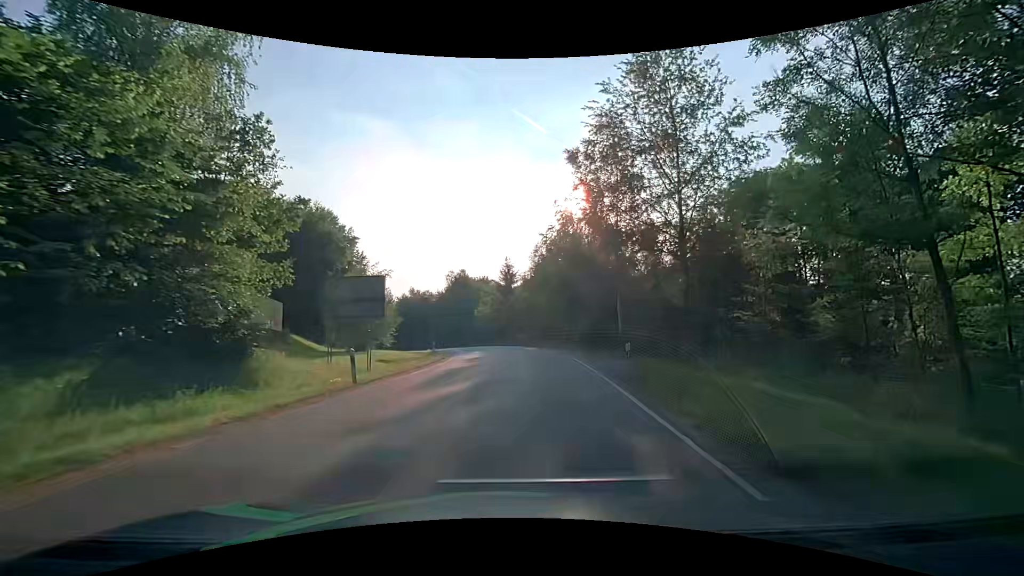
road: tertiary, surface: asphalt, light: Day
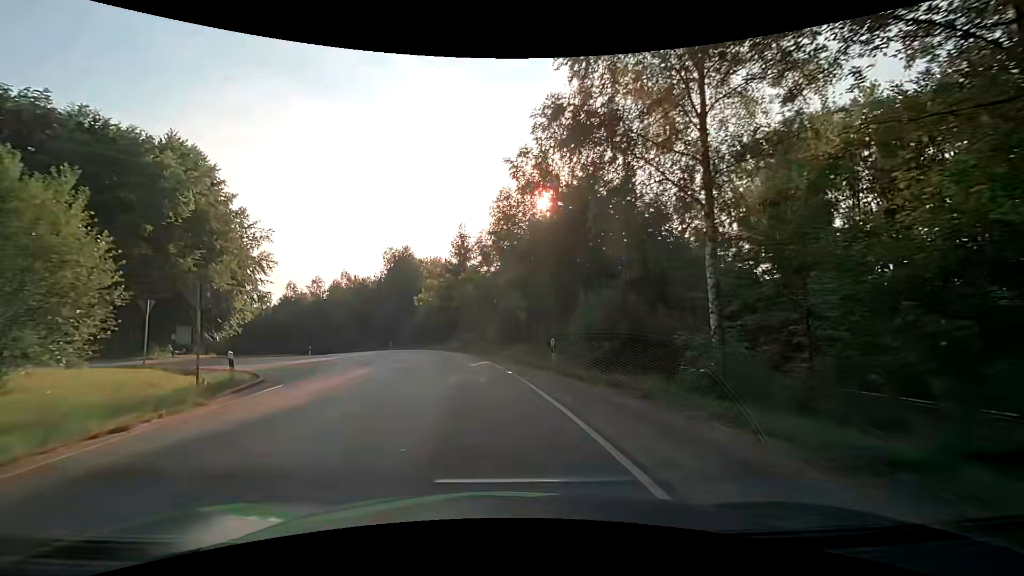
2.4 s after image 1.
(+2.1, +22.0) m; +4°
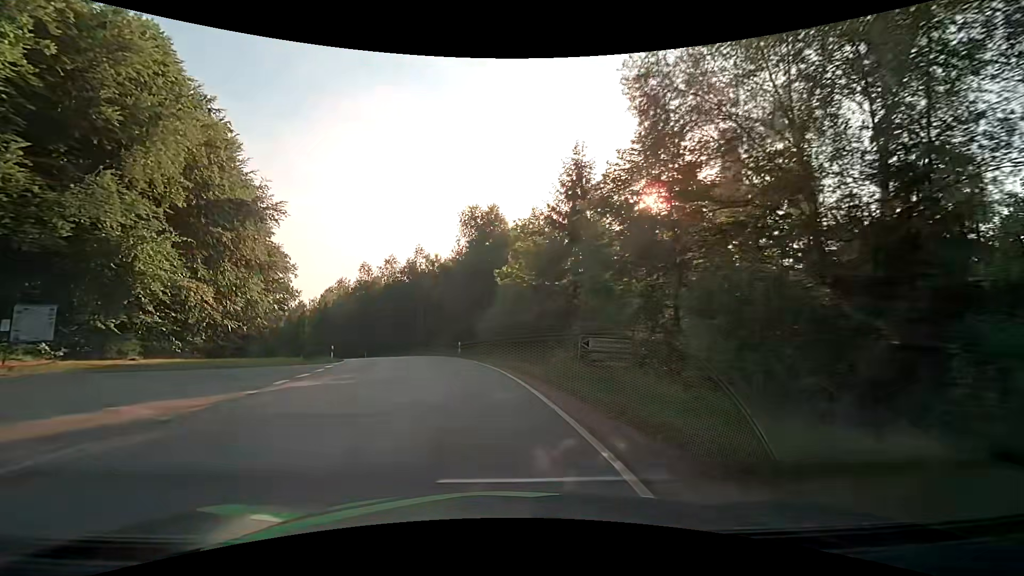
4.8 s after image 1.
(-2.0, +23.2) m; -11°
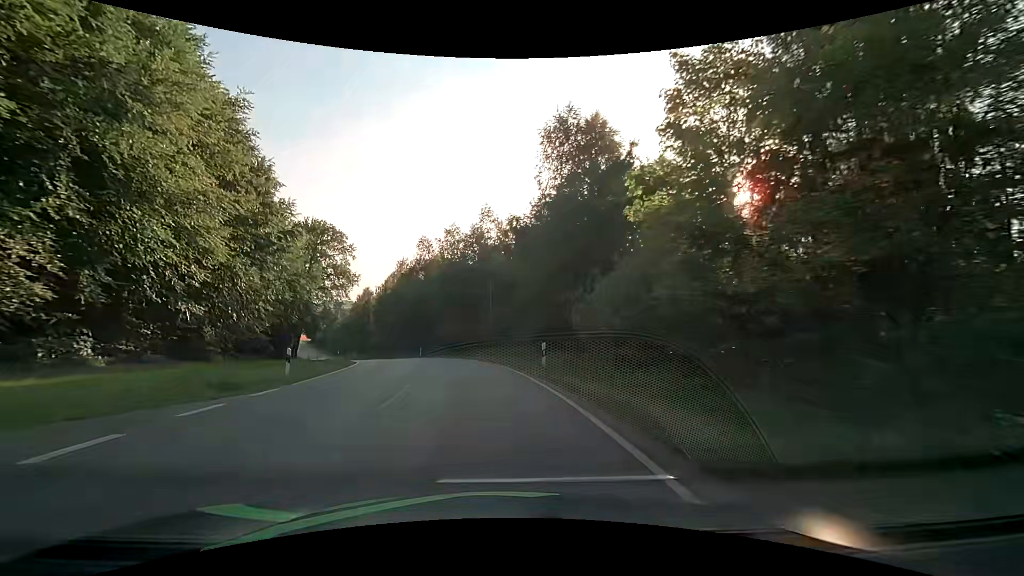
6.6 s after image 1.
(-1.6, +18.4) m; -10°
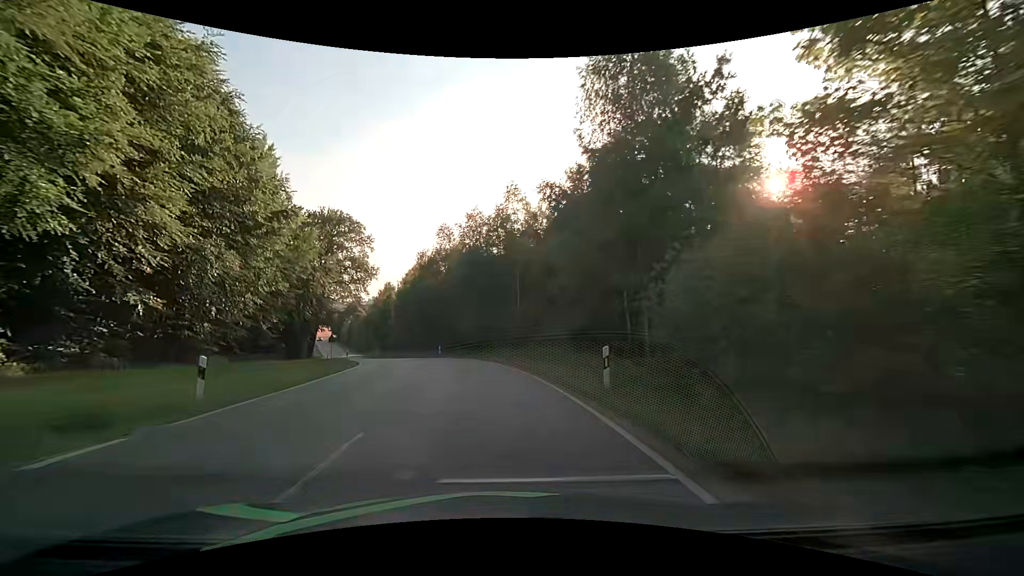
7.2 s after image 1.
(-0.1, +6.4) m; -2°
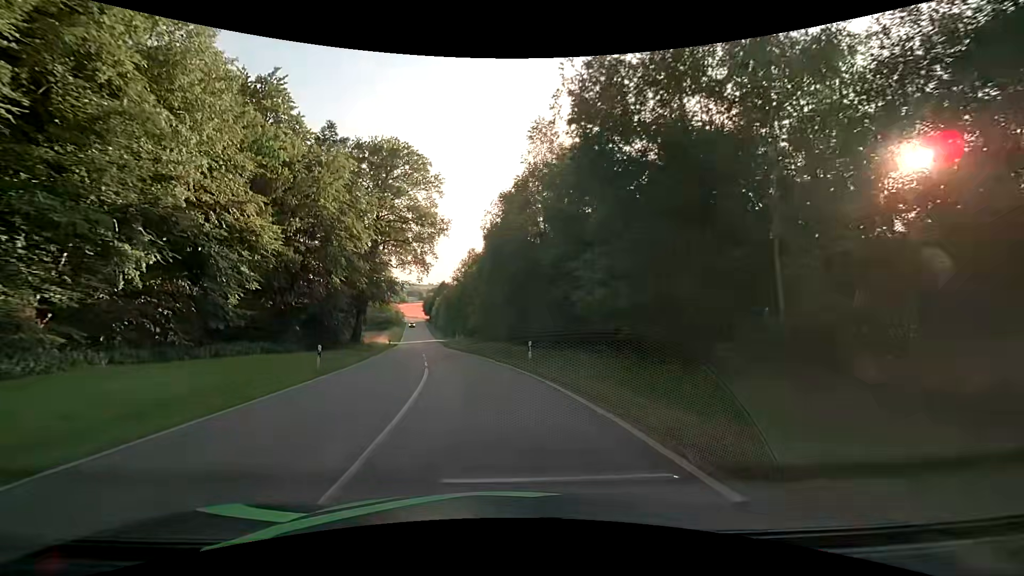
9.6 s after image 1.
(-2.8, +27.0) m; -11°
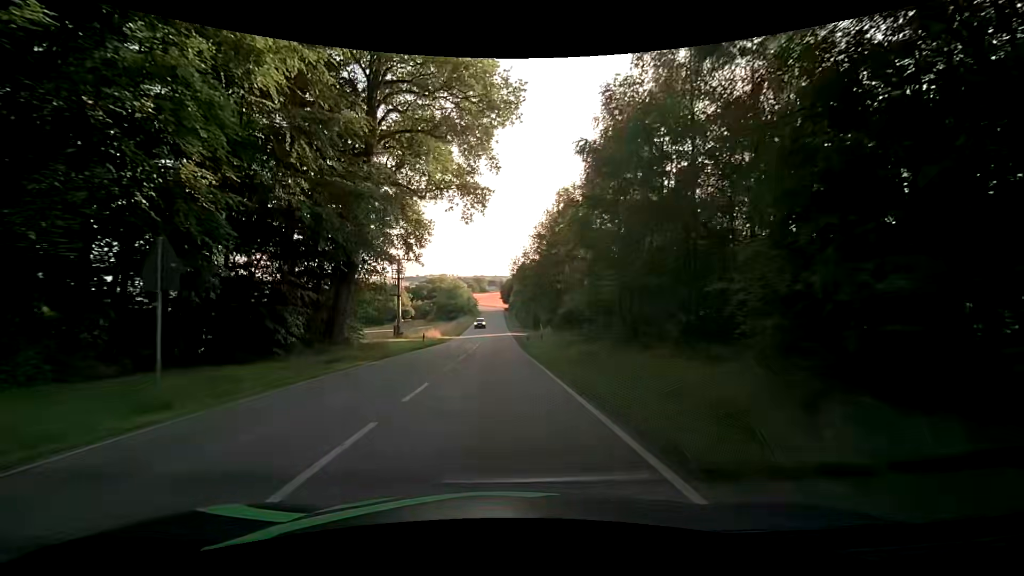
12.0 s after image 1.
(-3.0, +30.6) m; -9°
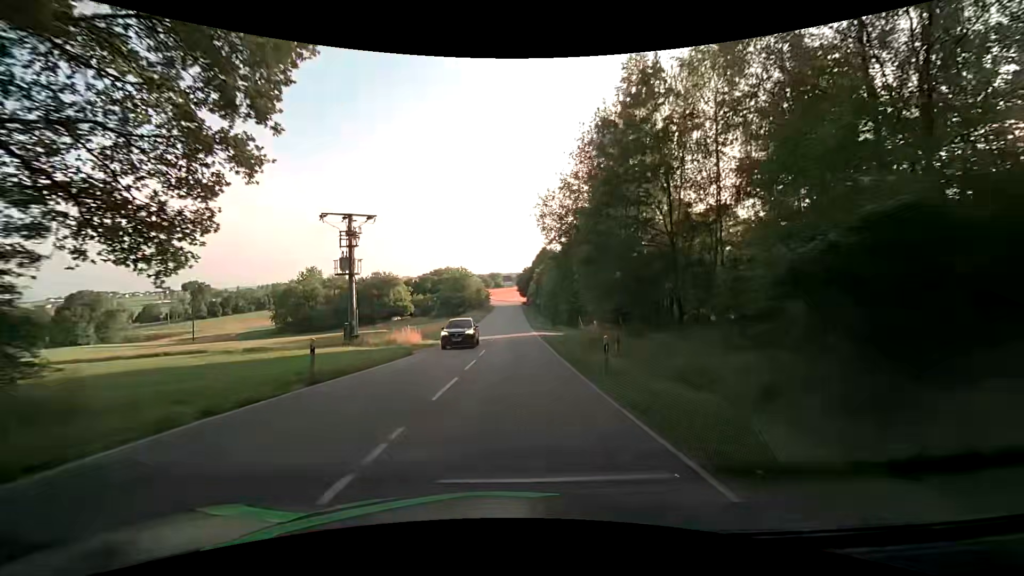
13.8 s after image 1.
(-0.8, +24.4) m; -4°
(0, +10) (+1, +20) (+1, +30) (+1, +40) (+2, +50) (+2, +60) (+2, +70) (+3, +80) (+3, +90) (+4, +100) m
